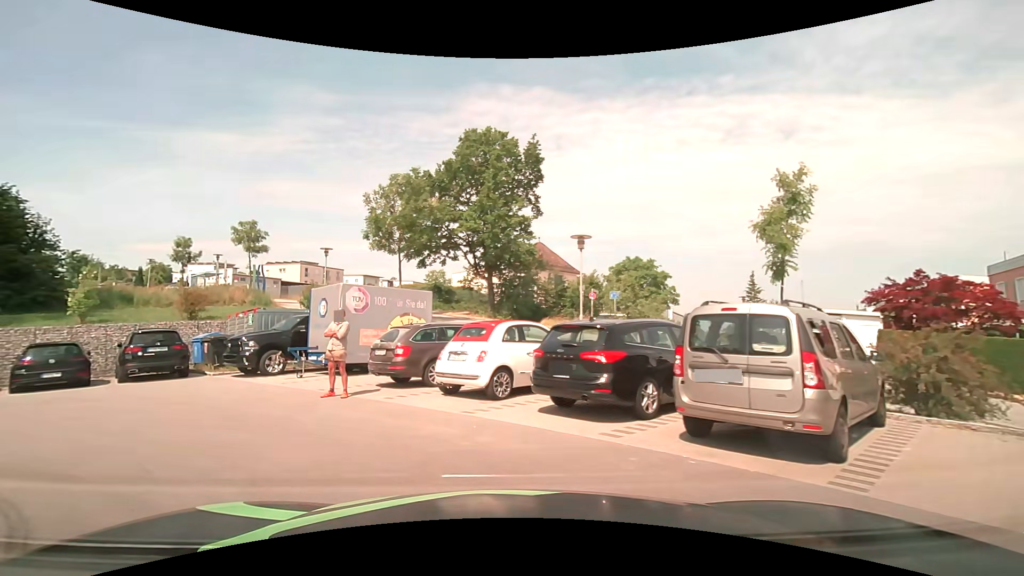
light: Day
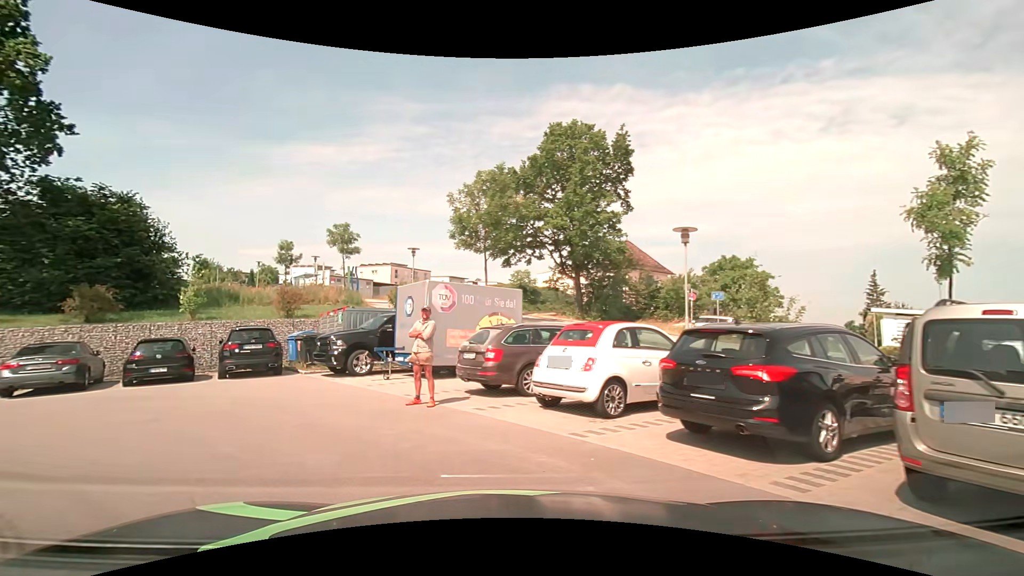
(-0.2, +1.5) m; -10°
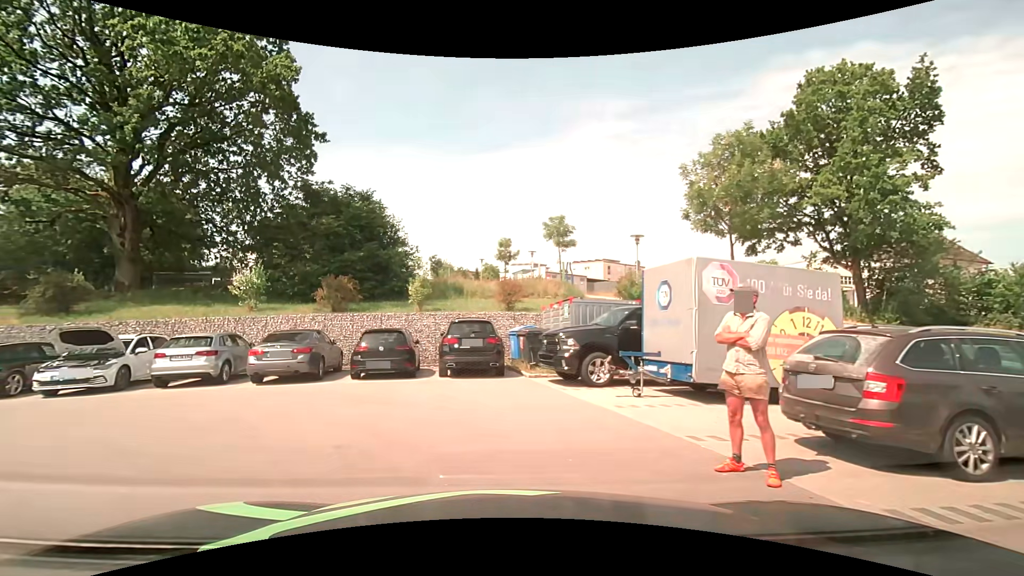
(-0.9, +4.1) m; -24°
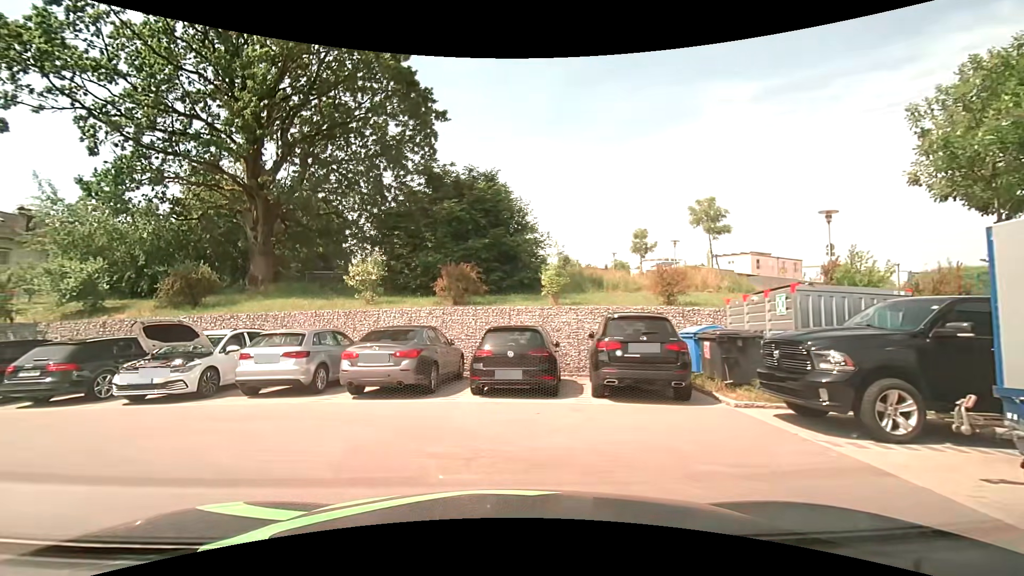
(-0.6, +4.4) m; -14°
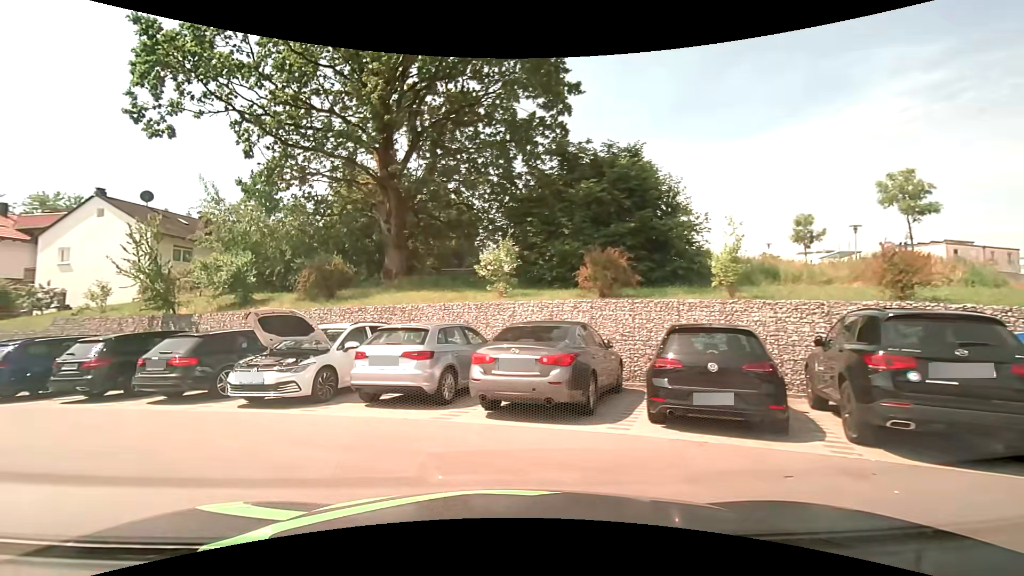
(-0.4, +2.9) m; -13°
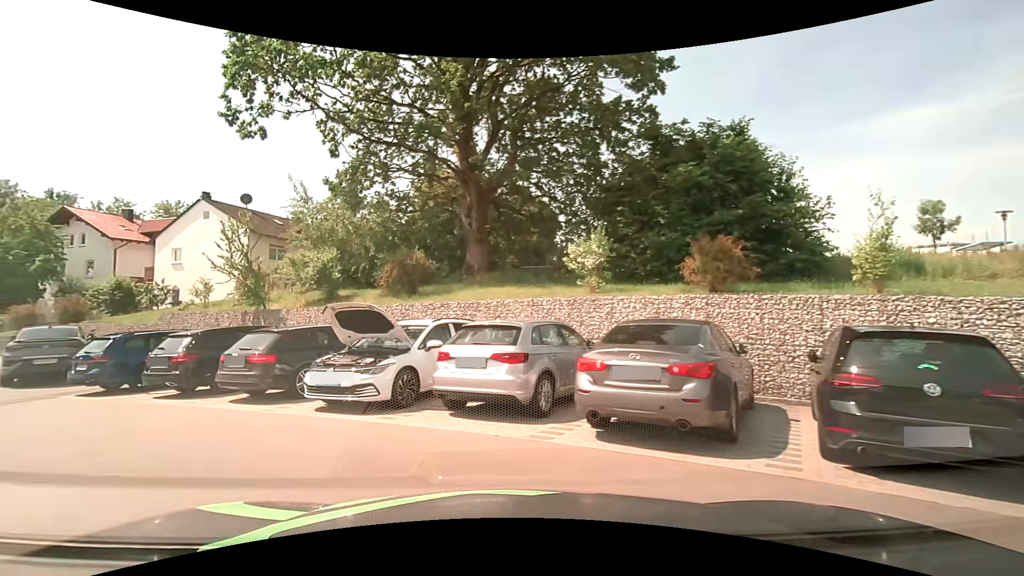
(-0.2, +1.5) m; -11°
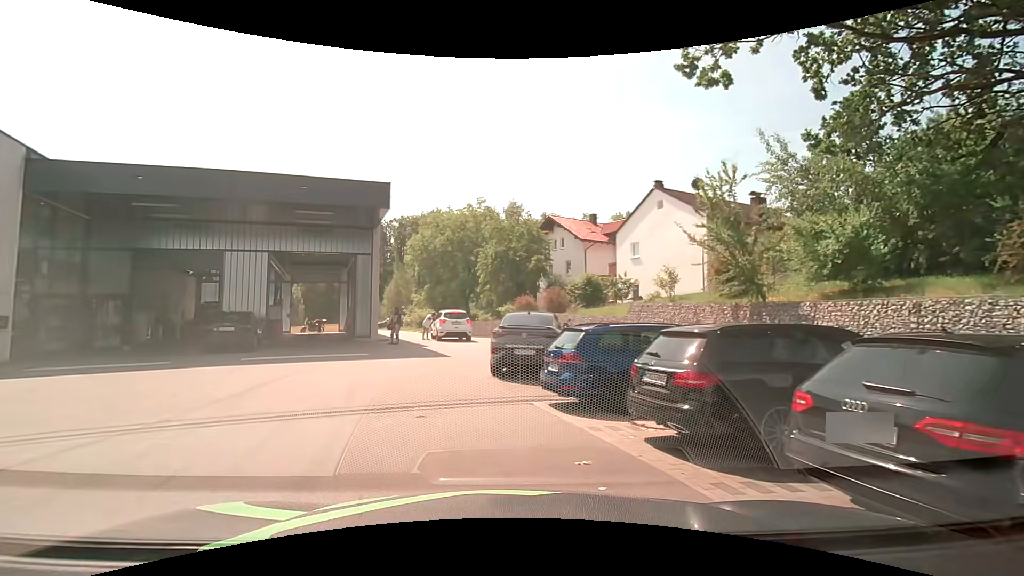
(-2.9, +6.3) m; -46°
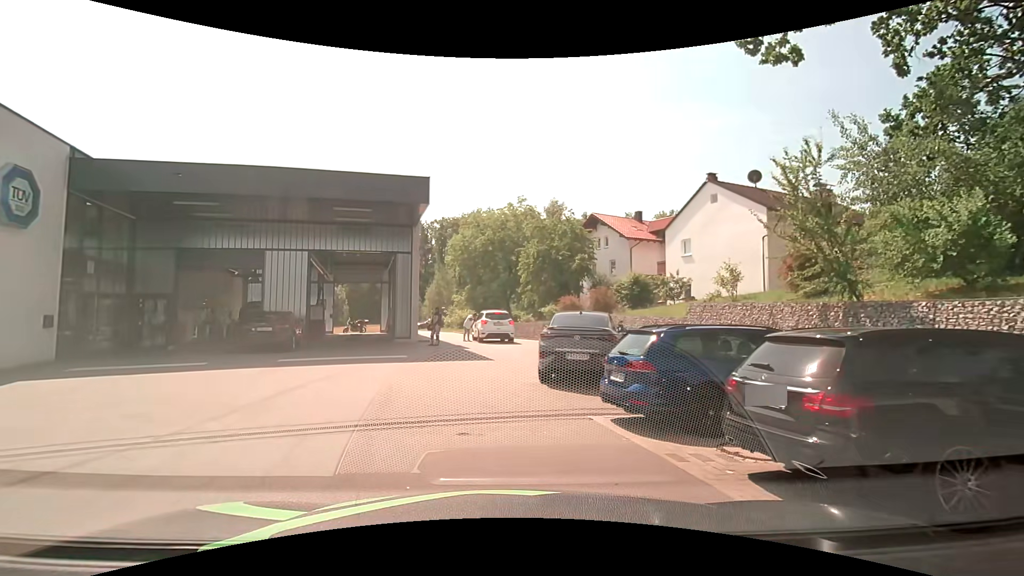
(-0.1, +1.3) m; -5°
